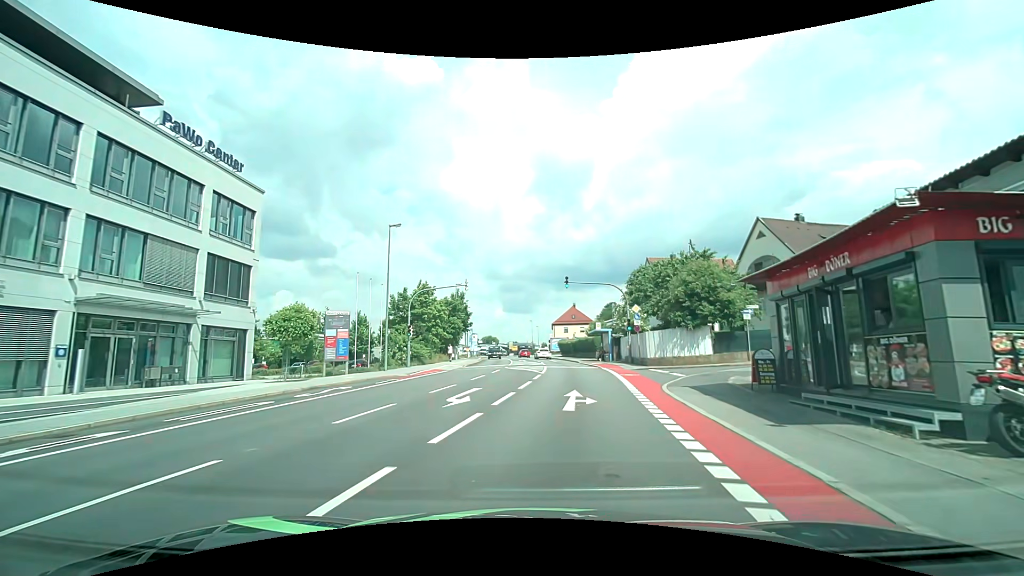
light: Day
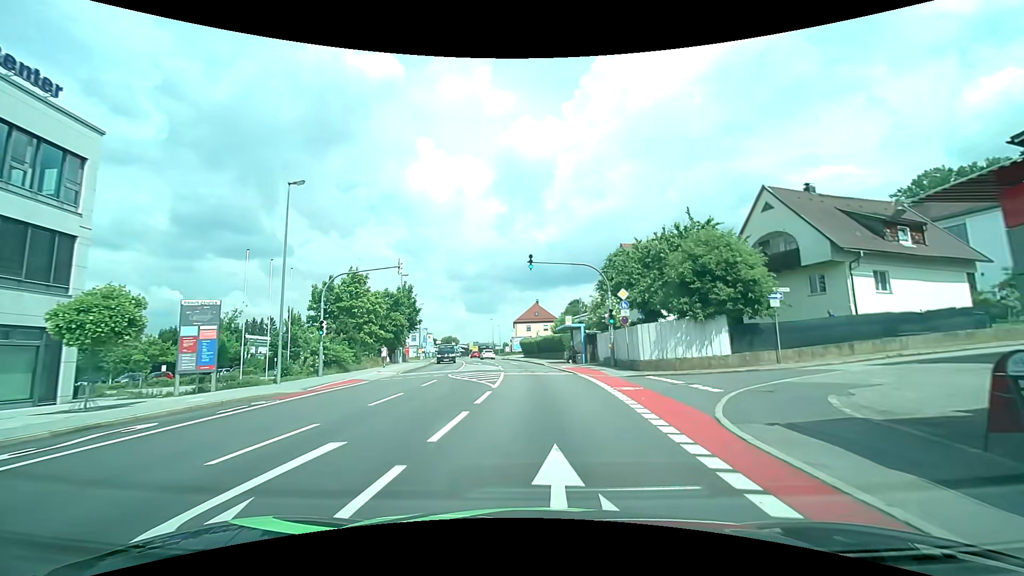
(+0.4, +9.0) m; +5°
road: tertiary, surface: asphalt
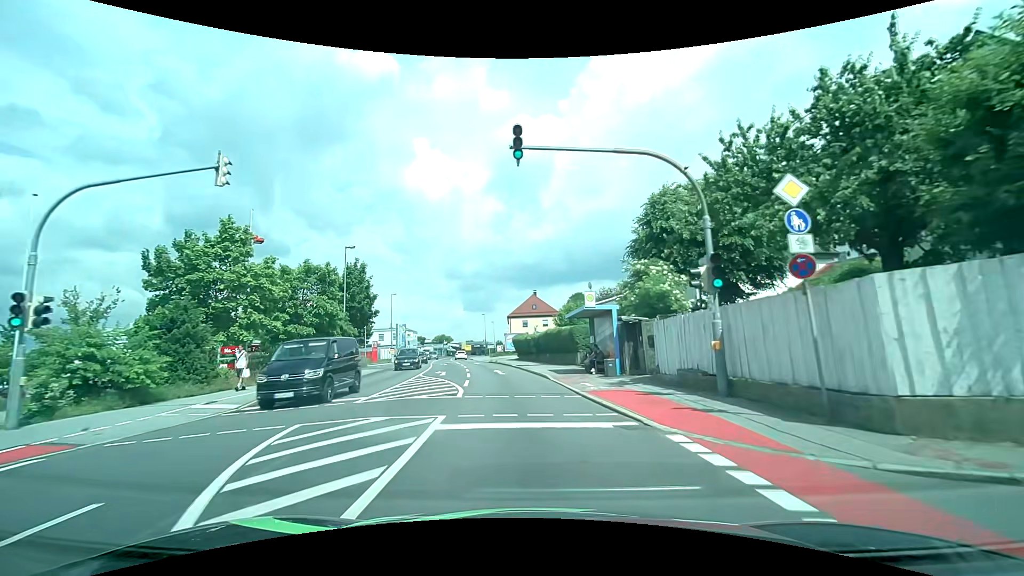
(0.0, +16.8) m; 0°
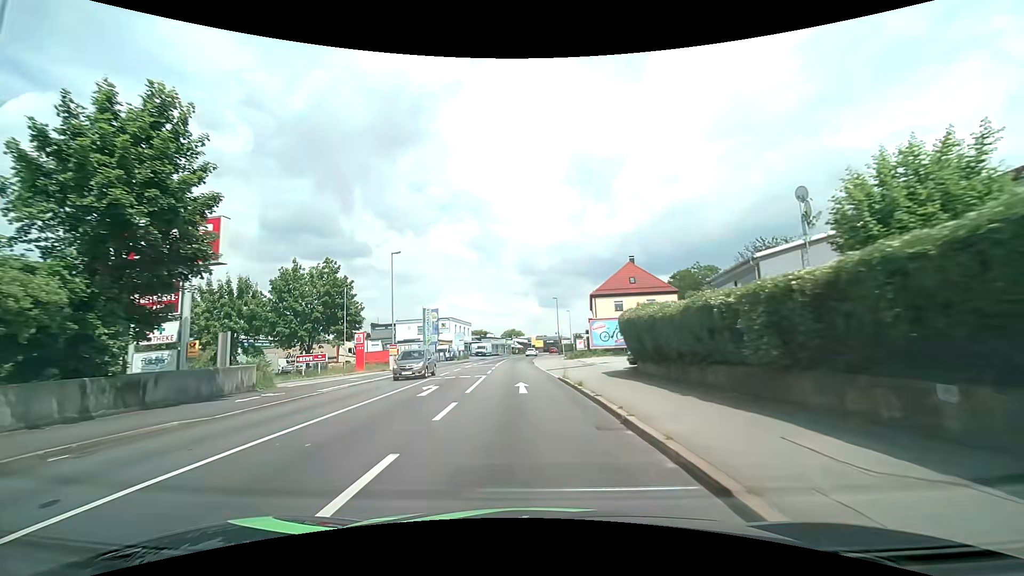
(-2.5, +33.1) m; -9°
(0, +10) (0, +20) (-1, +30) (-2, +40) (-2, +50) (-2, +60) (-2, +70) (-2, +80) (-1, +90) (0, +100) m
